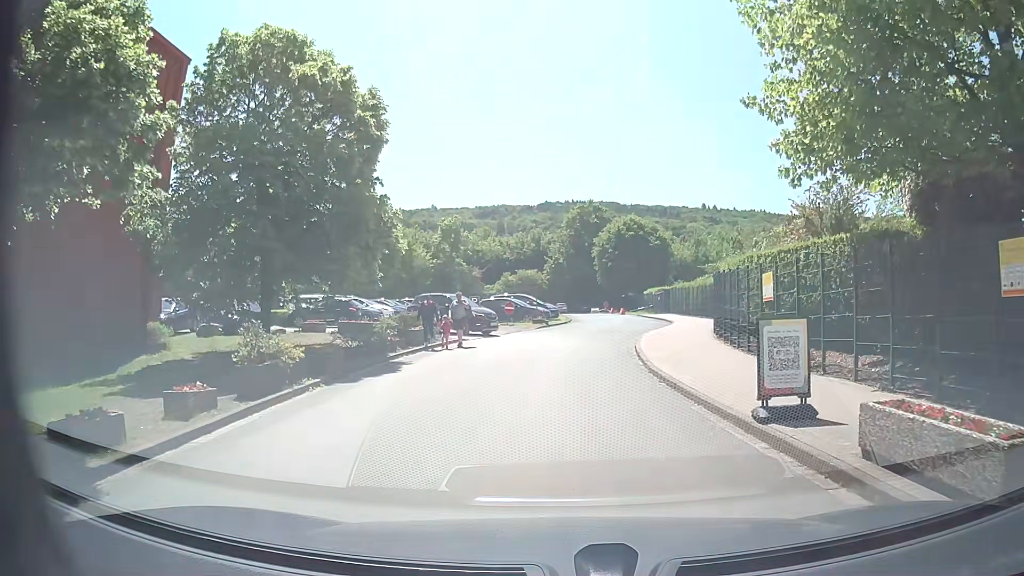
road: service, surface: asphalt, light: Day
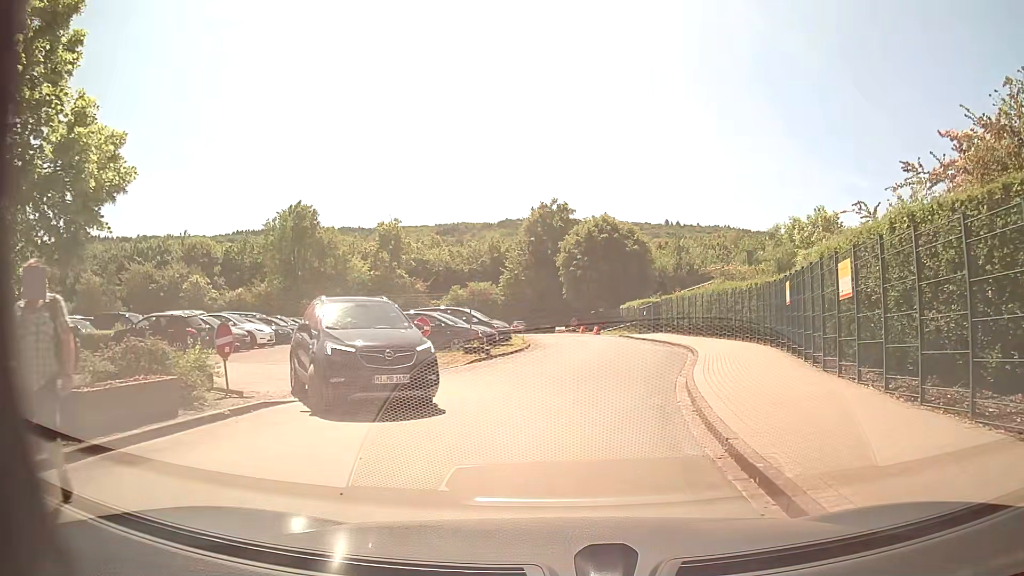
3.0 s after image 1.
(+0.9, +14.3) m; +6°
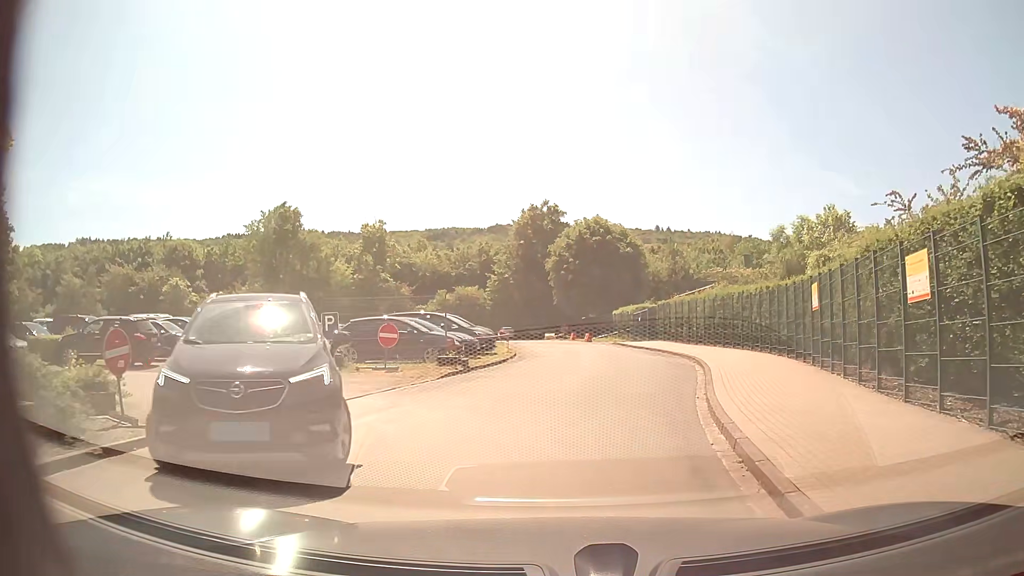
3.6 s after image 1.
(0.0, +2.8) m; +1°
